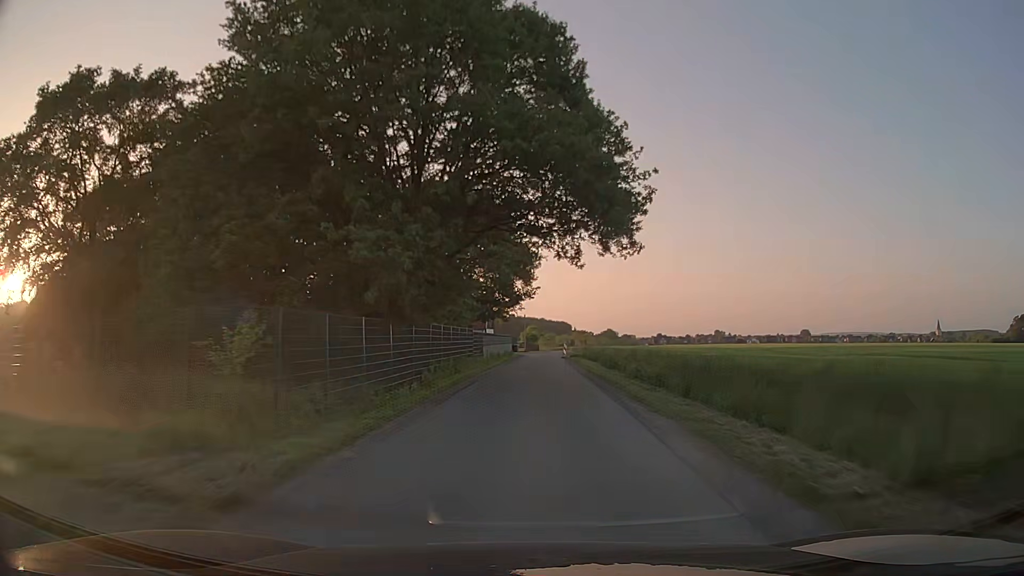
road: unclassified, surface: asphalt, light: Day
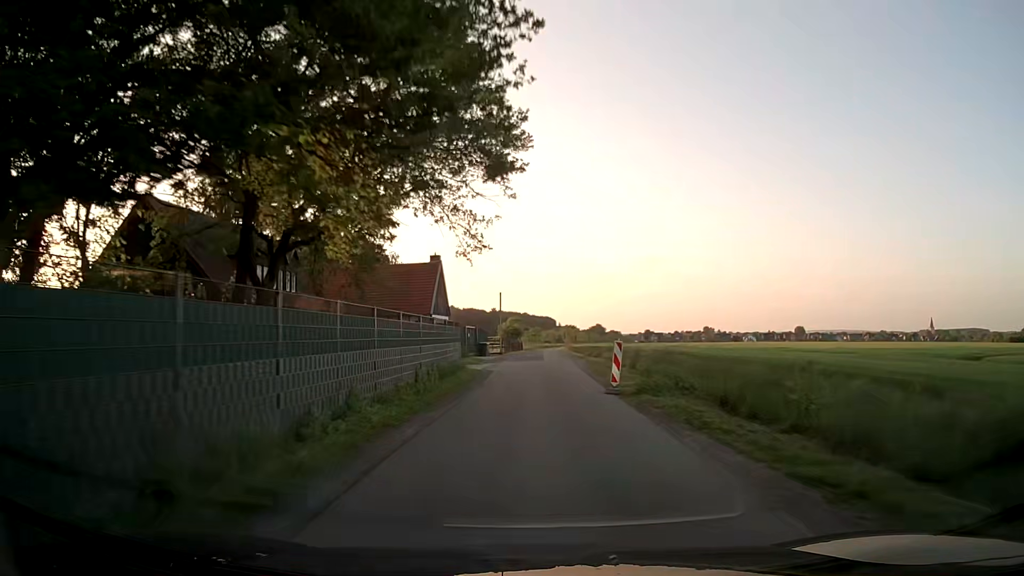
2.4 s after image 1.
(+0.4, +39.6) m; +1°
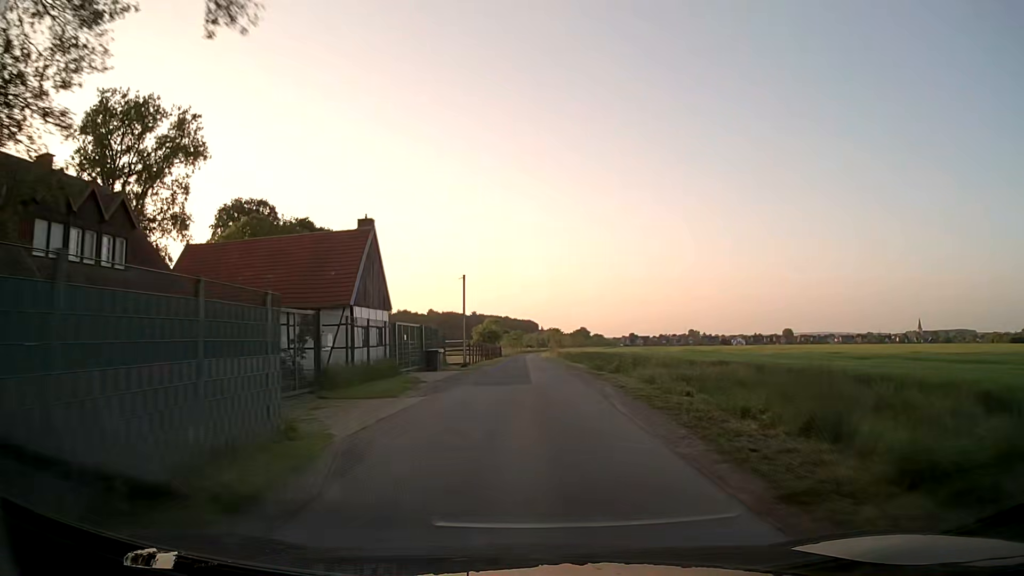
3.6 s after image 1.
(+0.3, +19.3) m; +2°
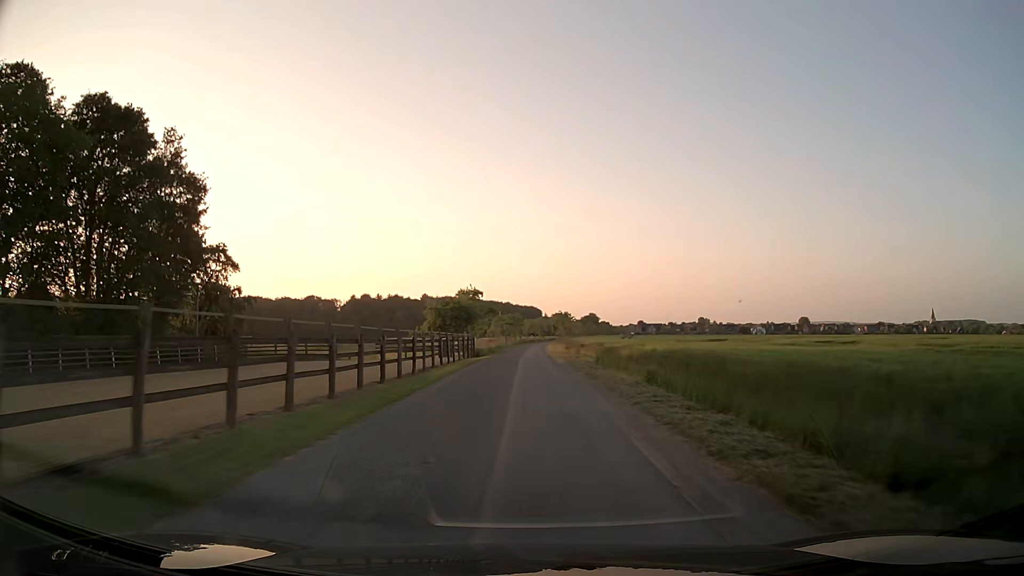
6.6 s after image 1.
(0.0, +47.6) m; -1°
